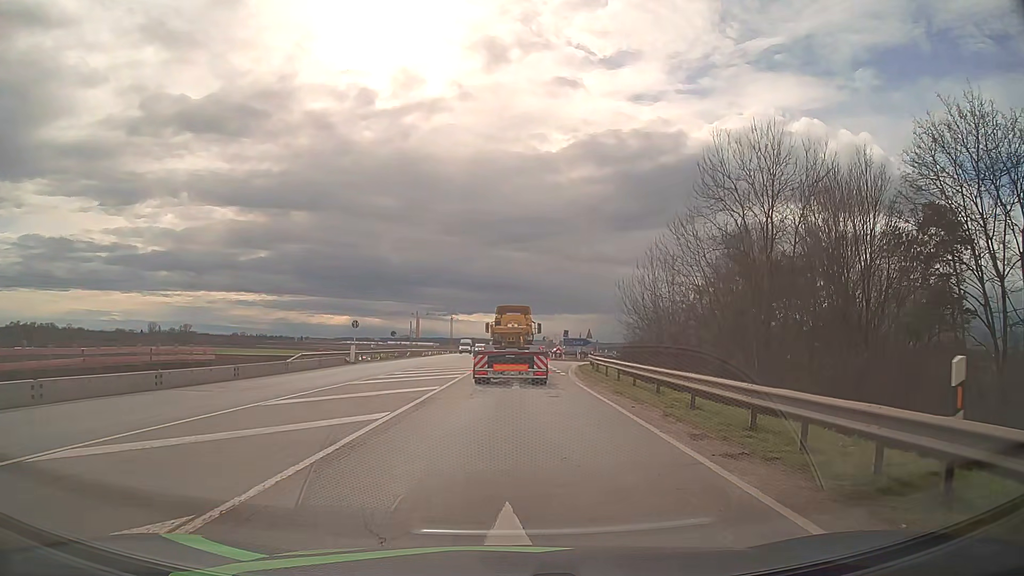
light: Day
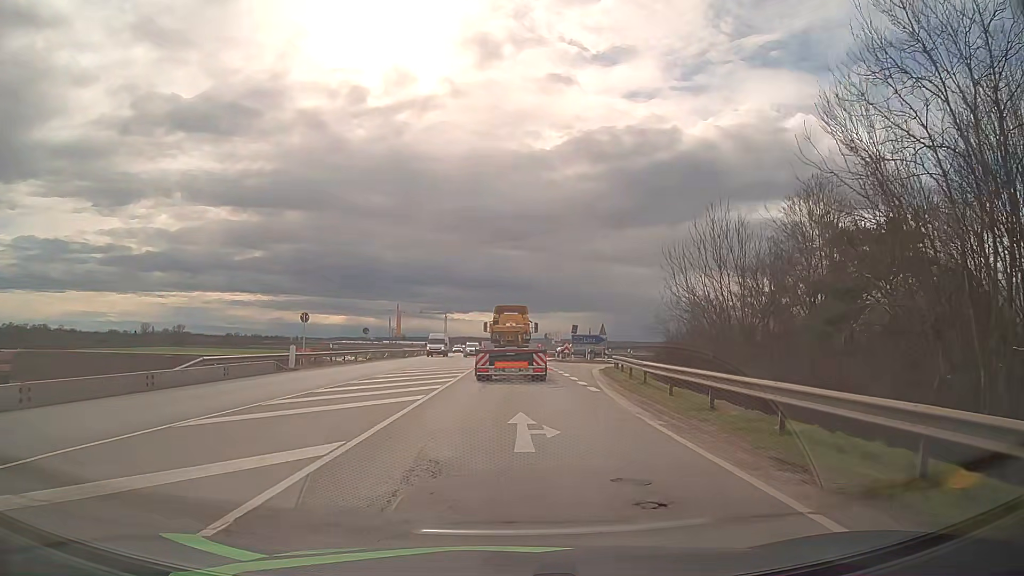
(+0.1, +12.6) m; +1°
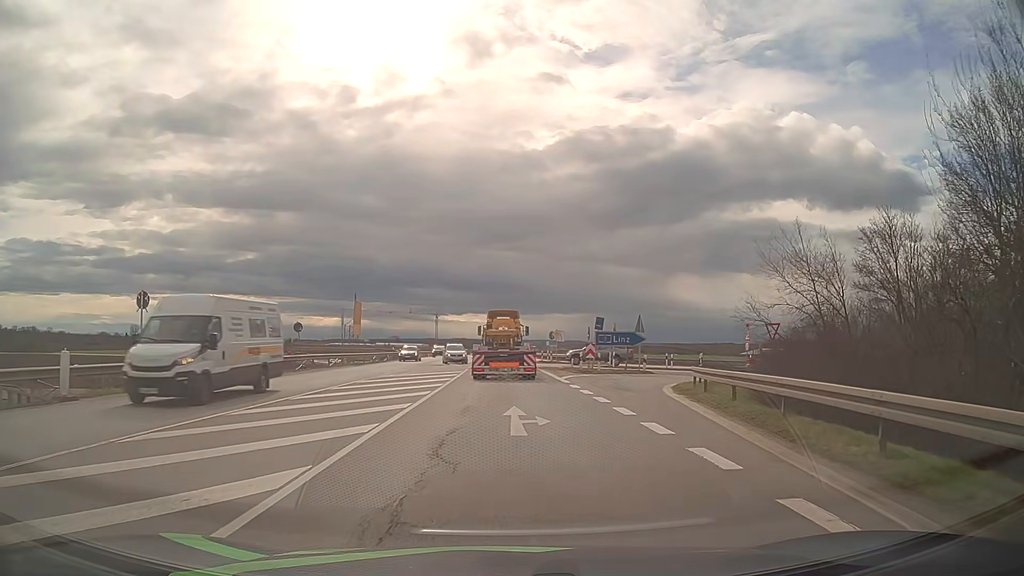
(0.0, +18.6) m; 0°
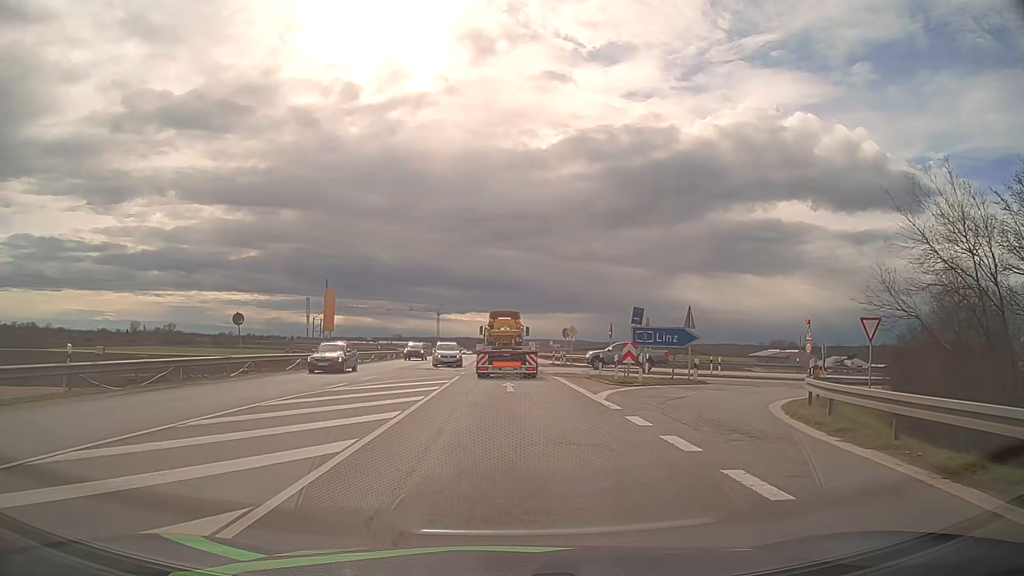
(-0.1, +10.4) m; 0°
(0, +10) (0, +20) (0, +30) (0, +40) (0, +50) (0, +60) (-1, +70) (-1, +80) (-1, +90) (-2, +100) m
